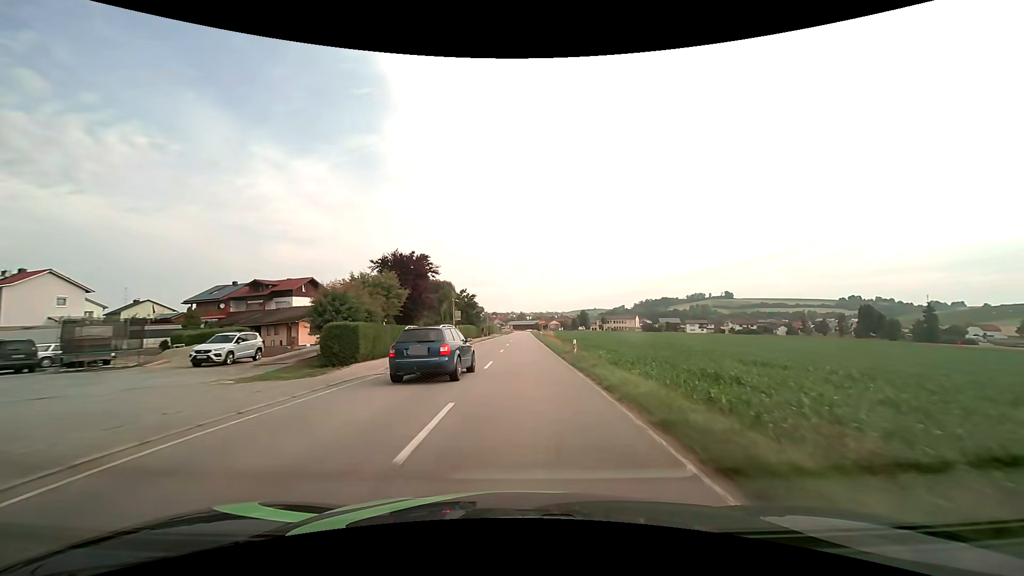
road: secondary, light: Day
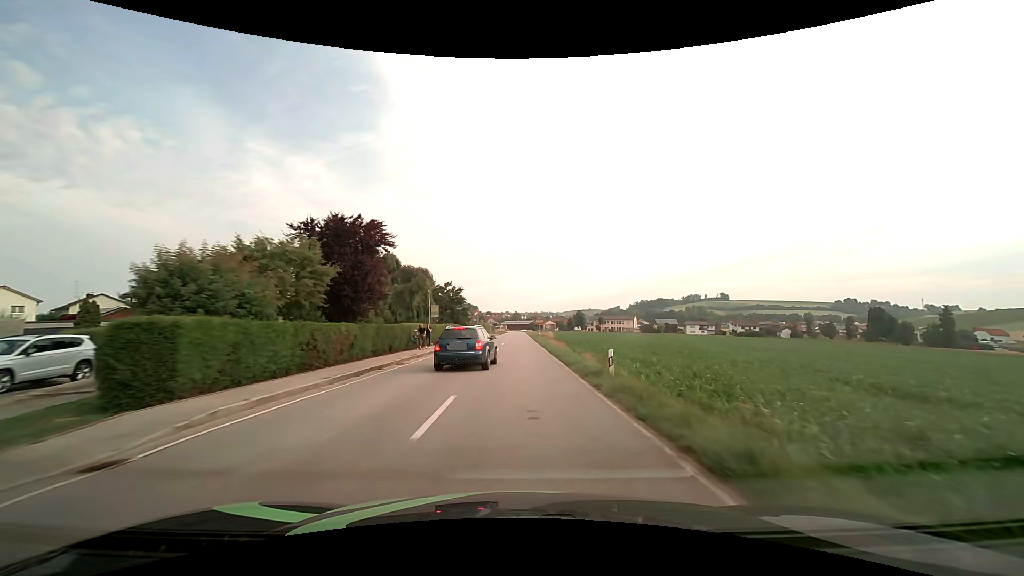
(0.0, +10.8) m; 0°
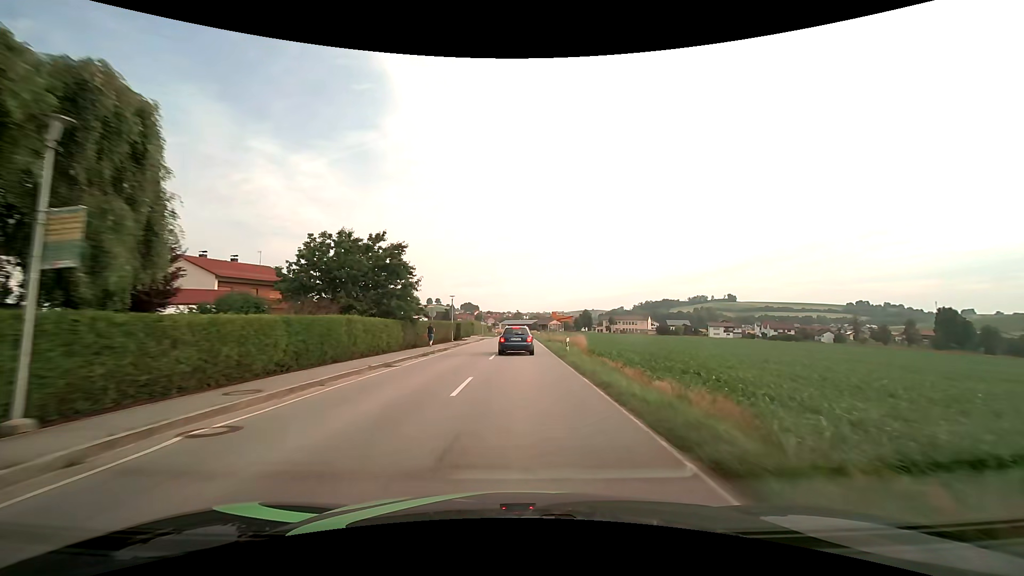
(+0.1, +32.3) m; 0°
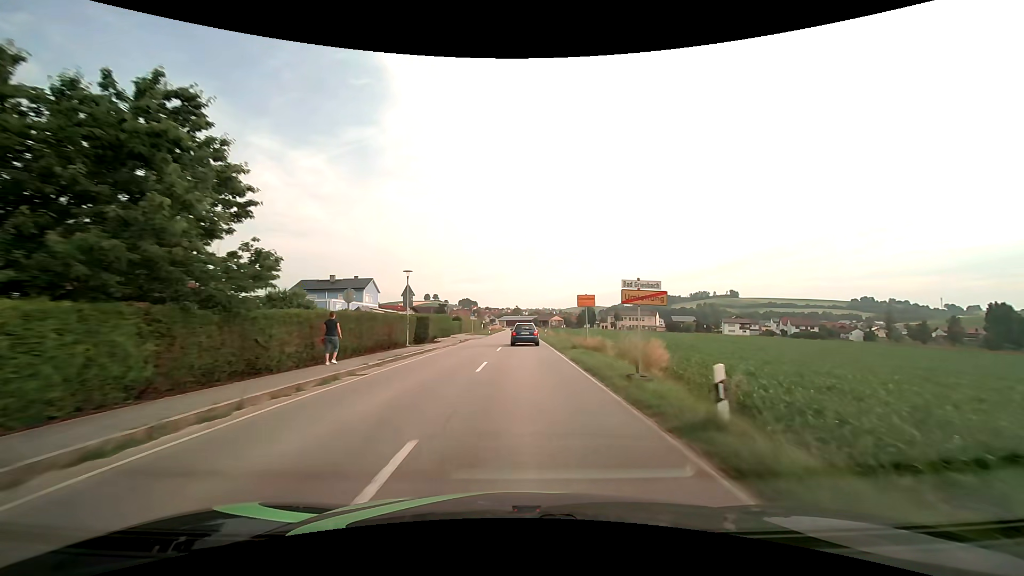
(0.0, +19.2) m; 0°
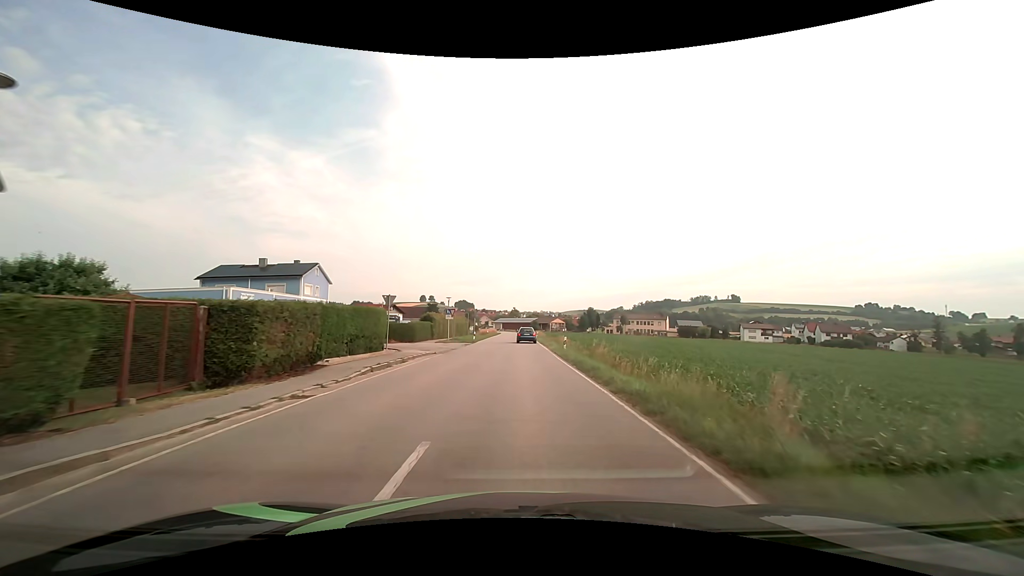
(0.0, +23.4) m; 0°
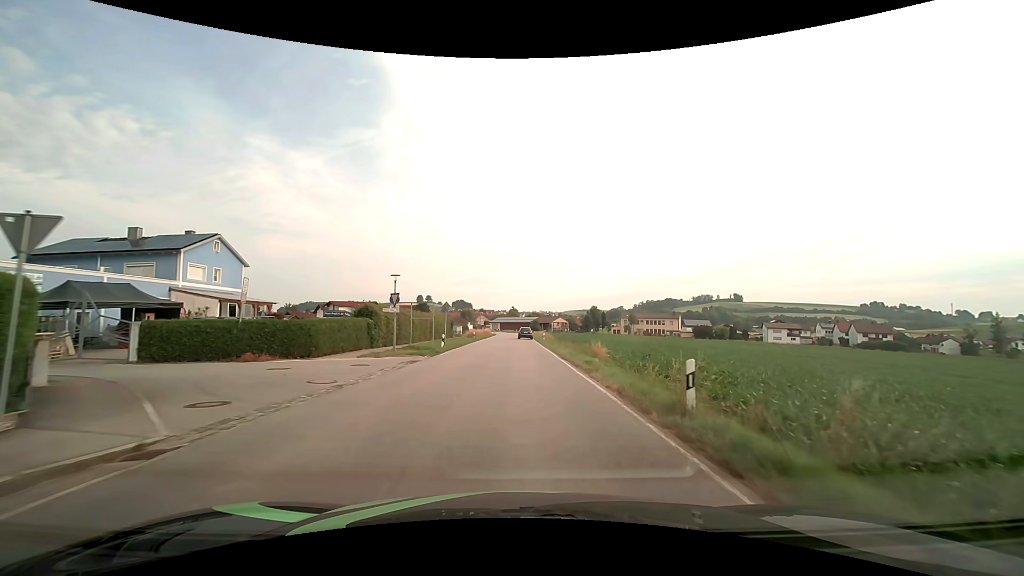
(+0.1, +21.8) m; 0°
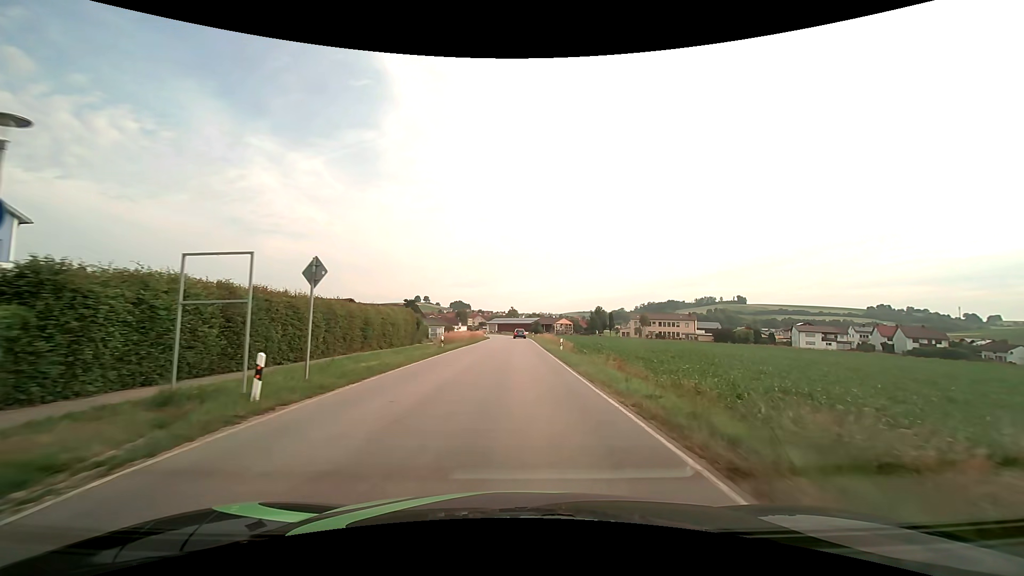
(0.0, +22.5) m; 0°
(0, +10) (0, +20) (0, +30) (0, +40) (0, +50) (0, +60) (0, +70) (0, +80) (-1, +90) (-2, +100) m
